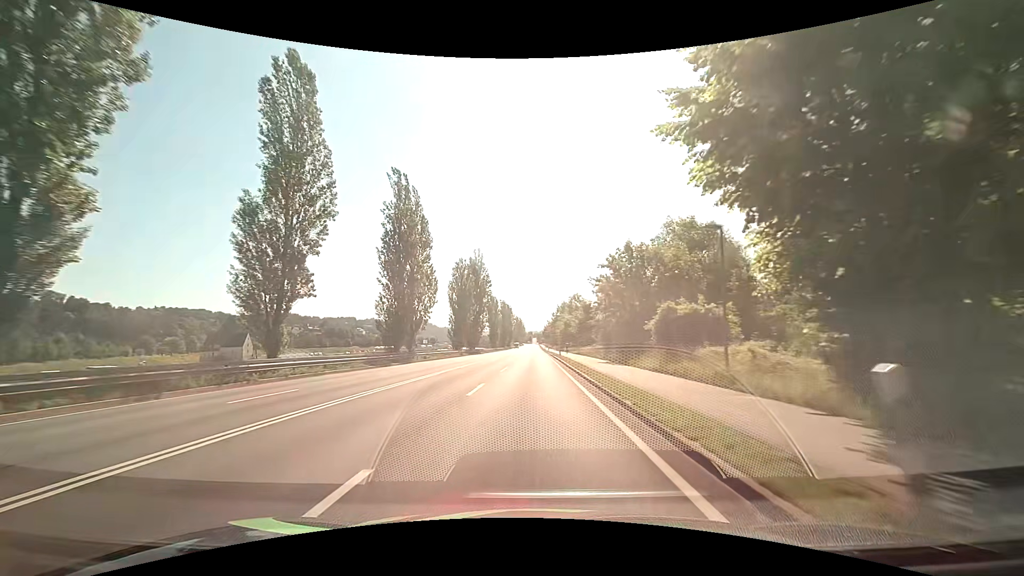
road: primary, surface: asphalt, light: Day
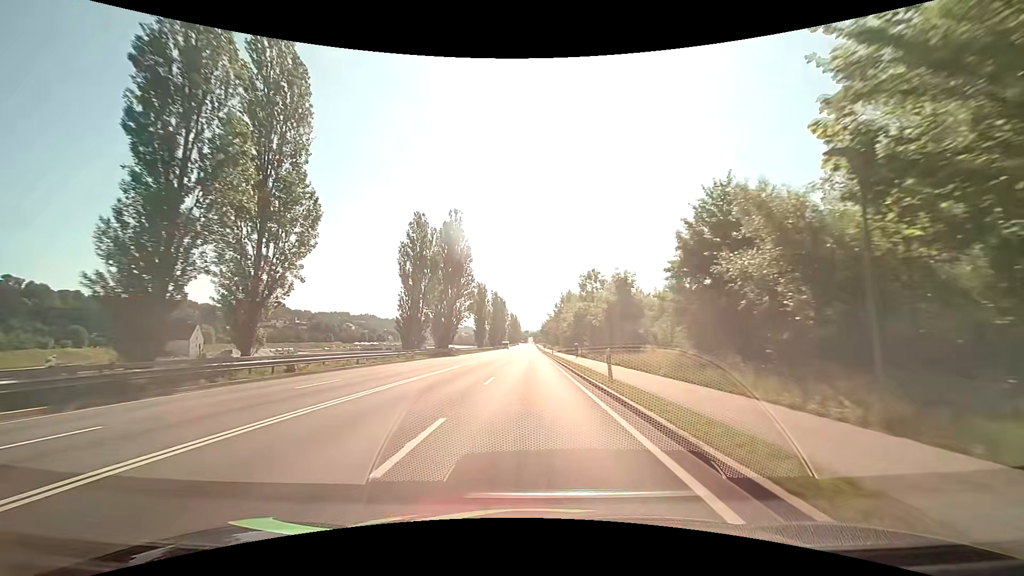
(+0.1, +32.1) m; 0°
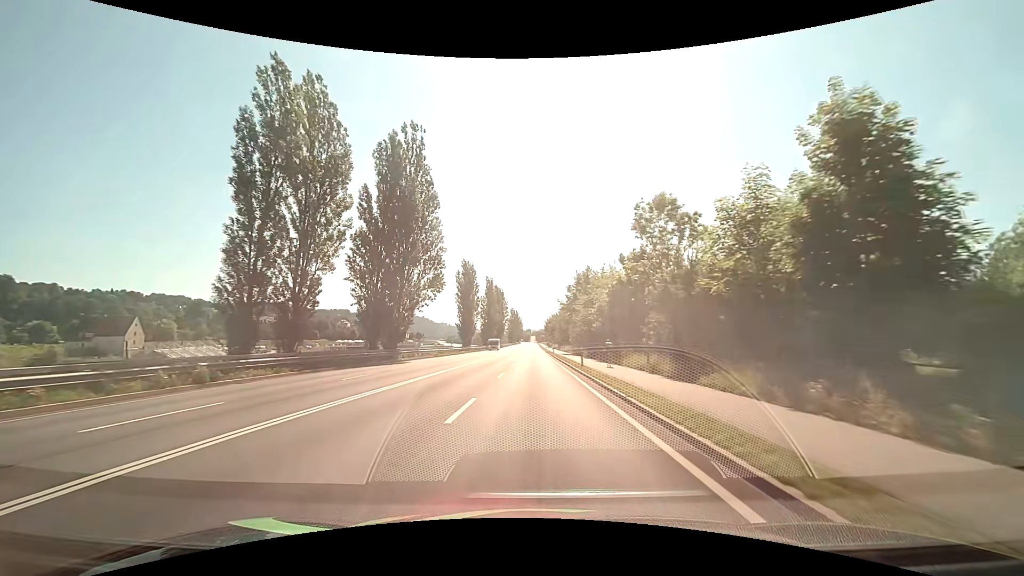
(-0.1, +32.7) m; 0°
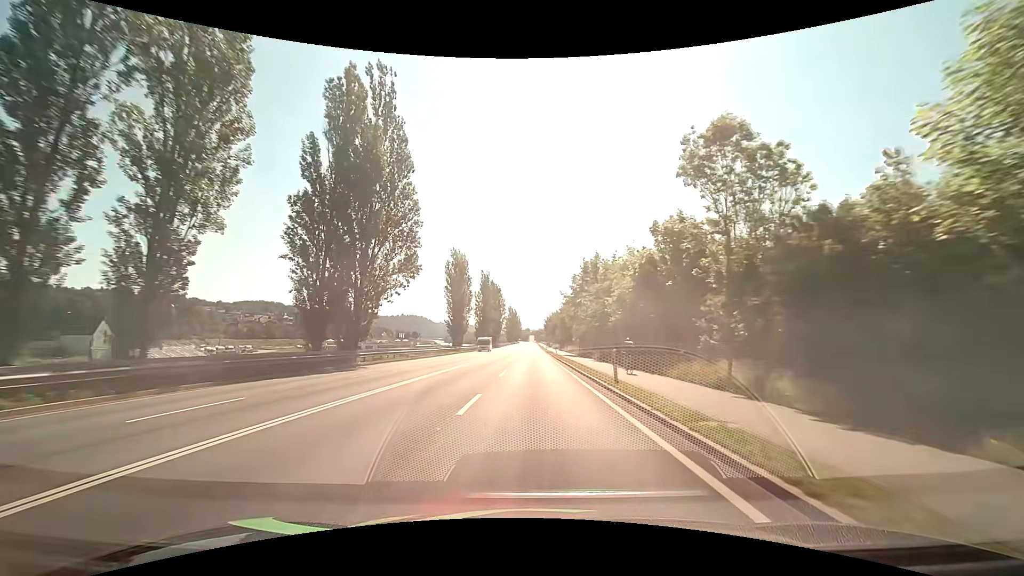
(0.0, +11.1) m; 0°
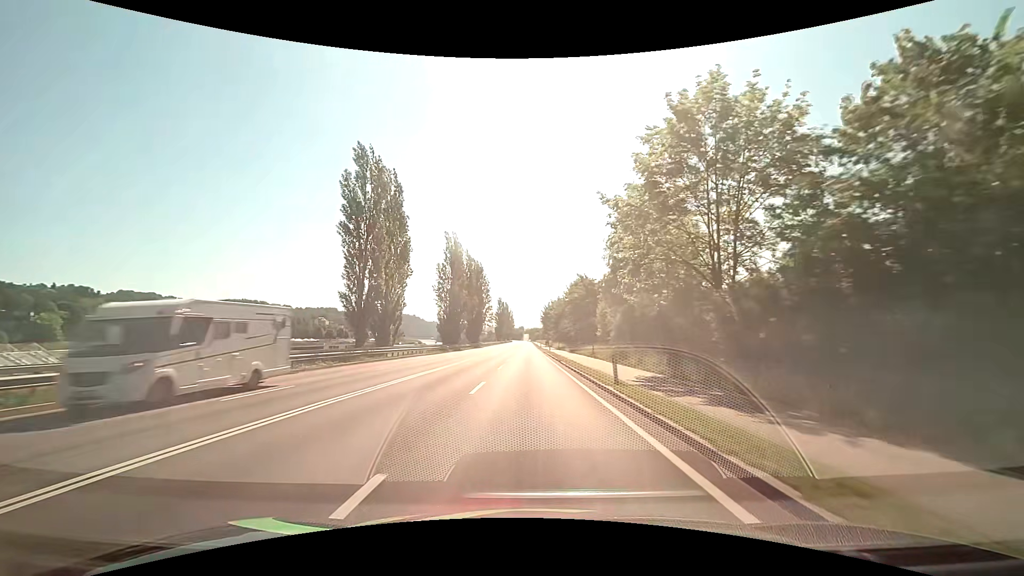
(+0.3, +44.7) m; +1°
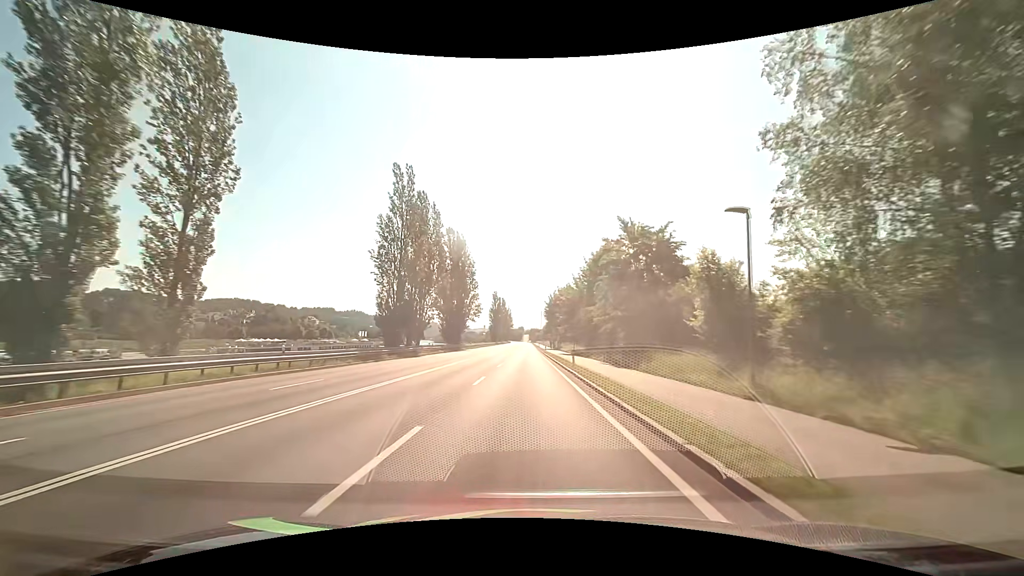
(-0.1, +33.1) m; 0°
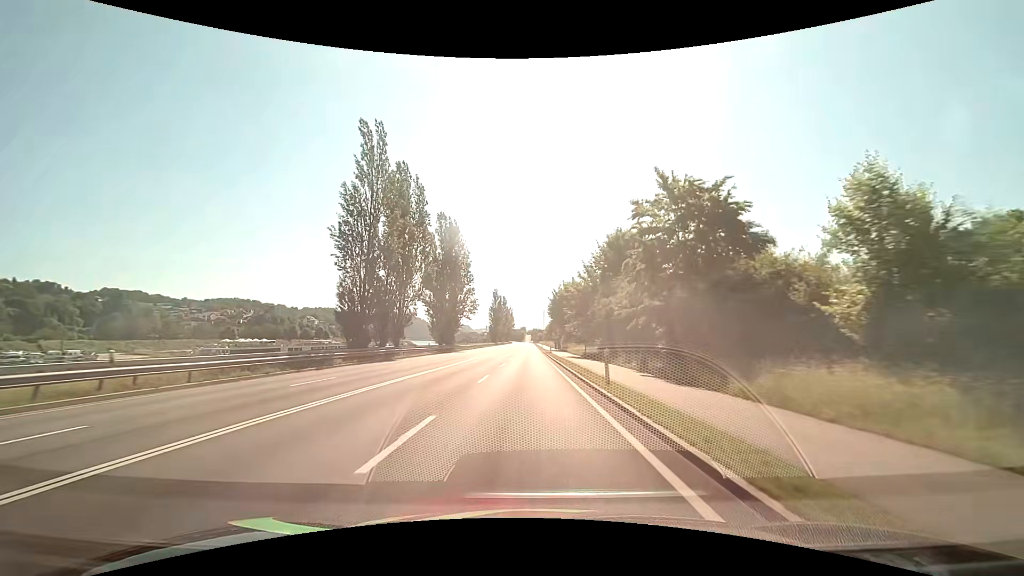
(-0.1, +10.8) m; 0°
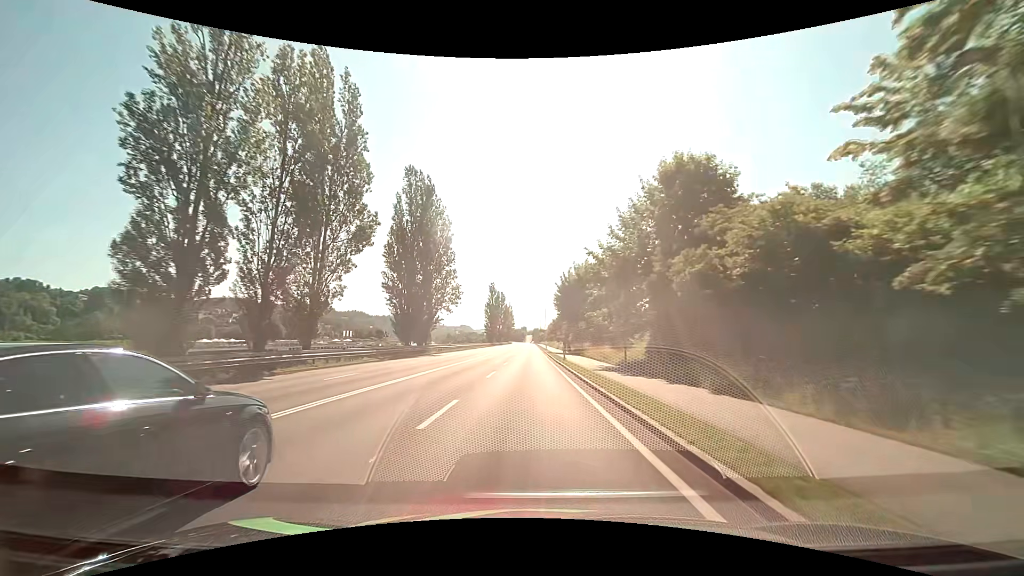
(0.0, +21.4) m; 0°
(0, +10) (0, +20) (0, +30) (0, +40) (0, +50) (0, +60) (0, +70) (0, +80) (0, +90) (0, +100) m
